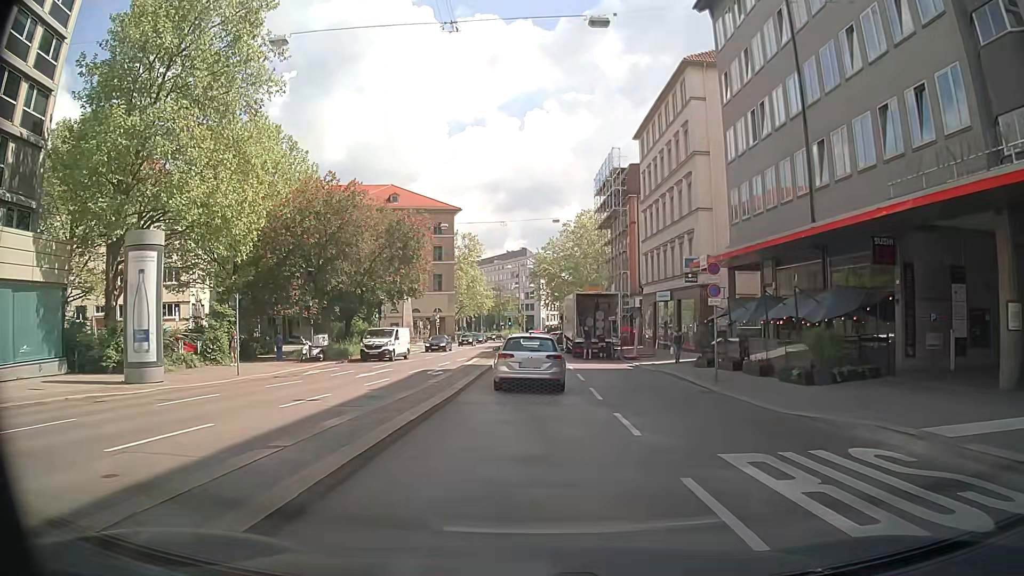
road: secondary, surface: asphalt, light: Day
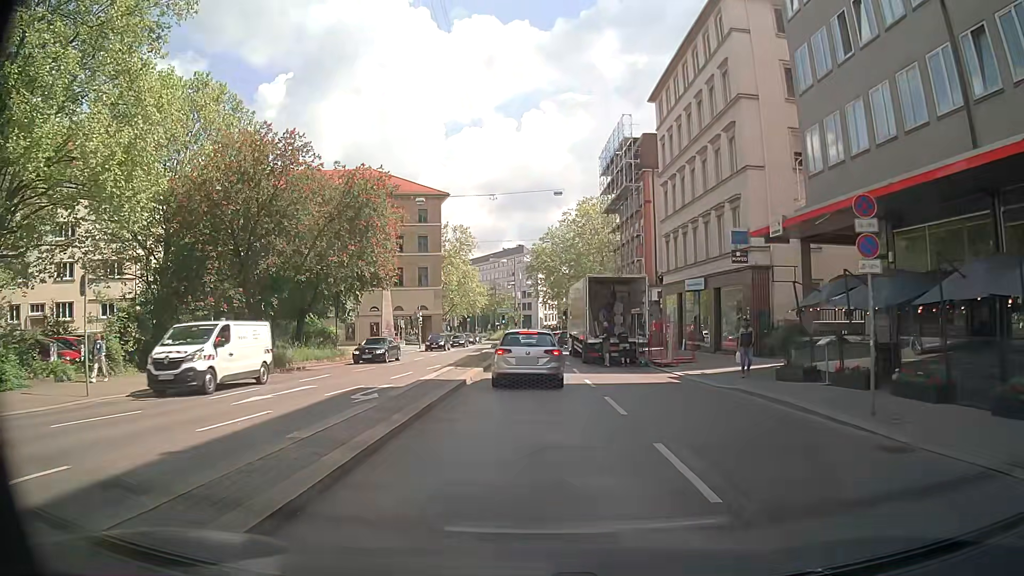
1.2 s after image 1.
(+0.2, +10.1) m; +1°
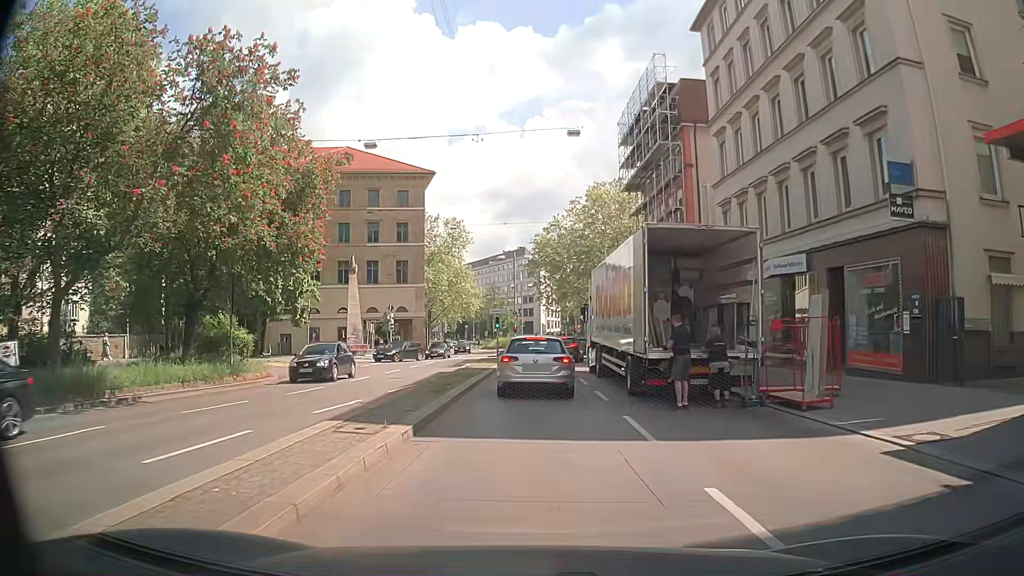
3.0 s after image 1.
(-0.1, +14.2) m; -1°
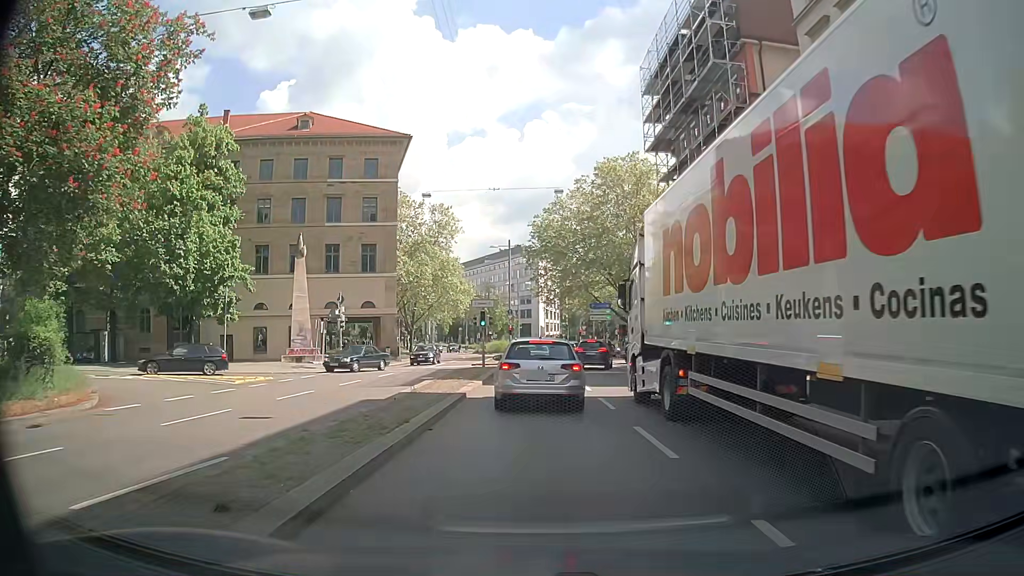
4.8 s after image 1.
(0.0, +13.1) m; -1°
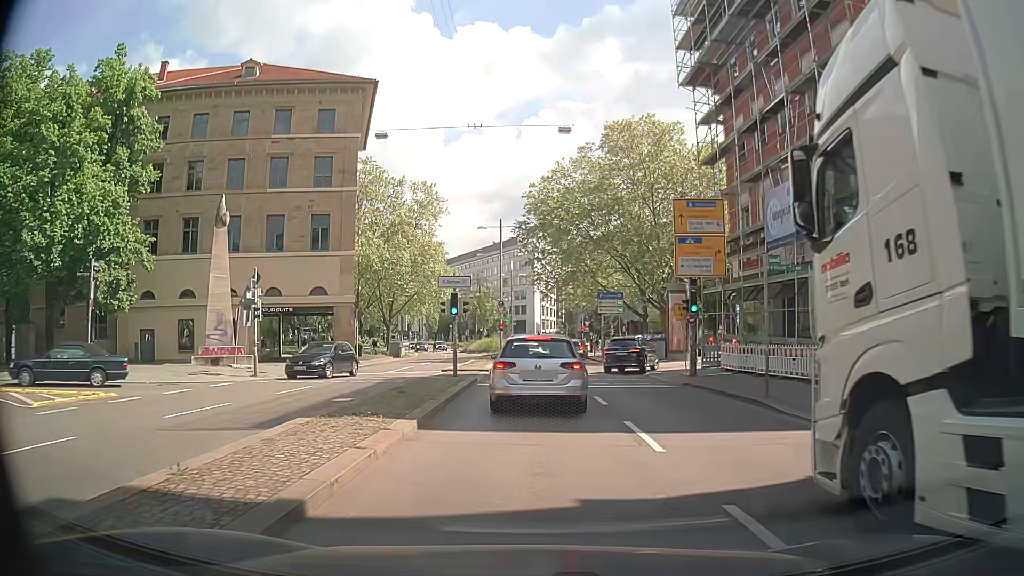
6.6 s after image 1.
(+0.2, +11.6) m; +1°
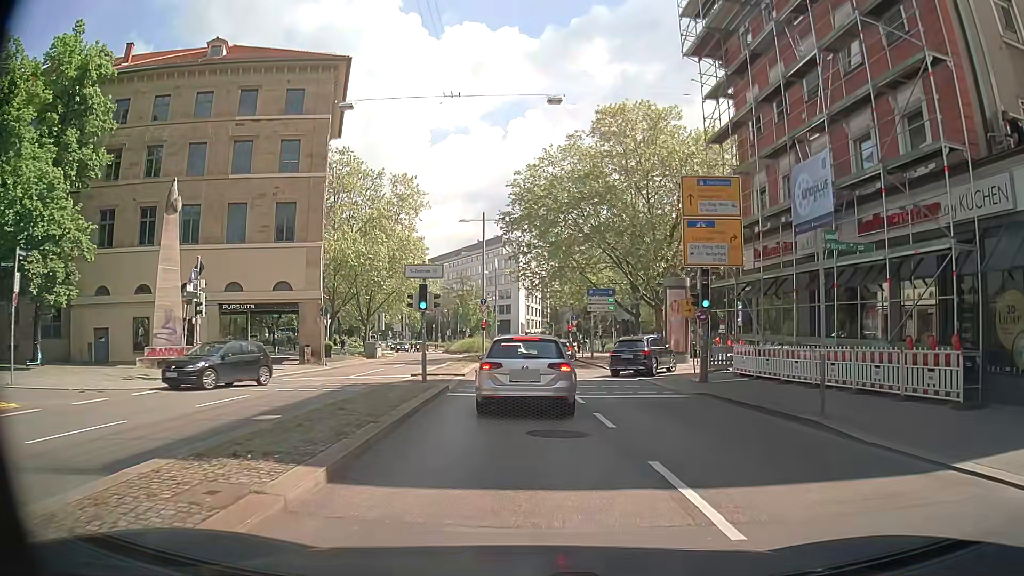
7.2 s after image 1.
(+0.1, +3.9) m; +2°
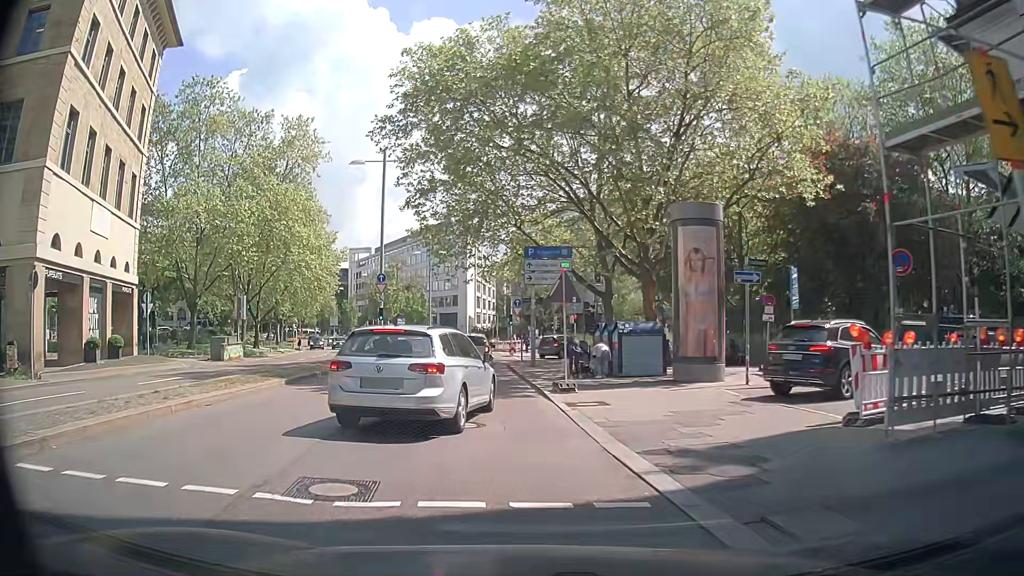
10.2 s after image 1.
(+2.4, +19.9) m; +2°
